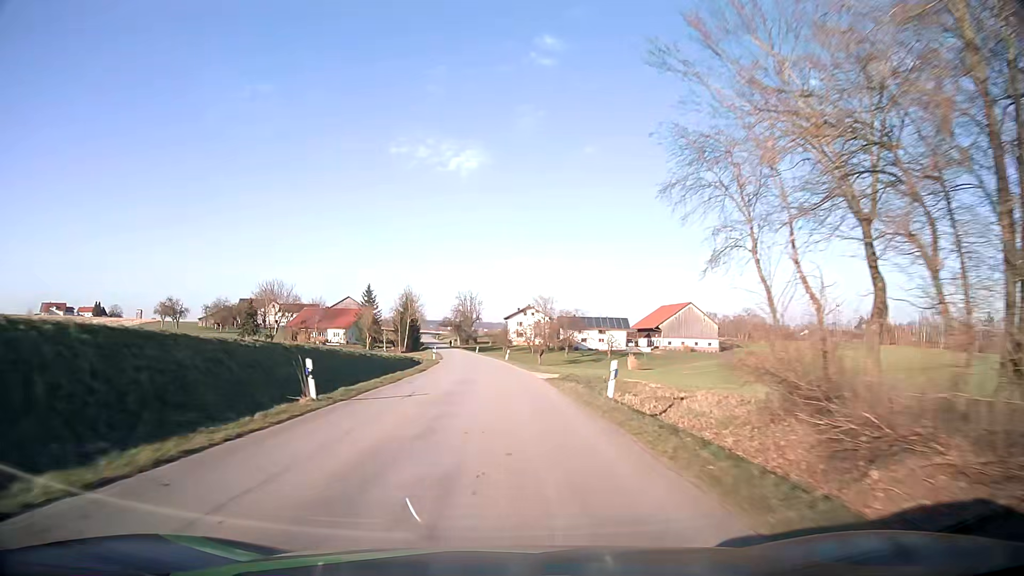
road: tertiary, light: Day
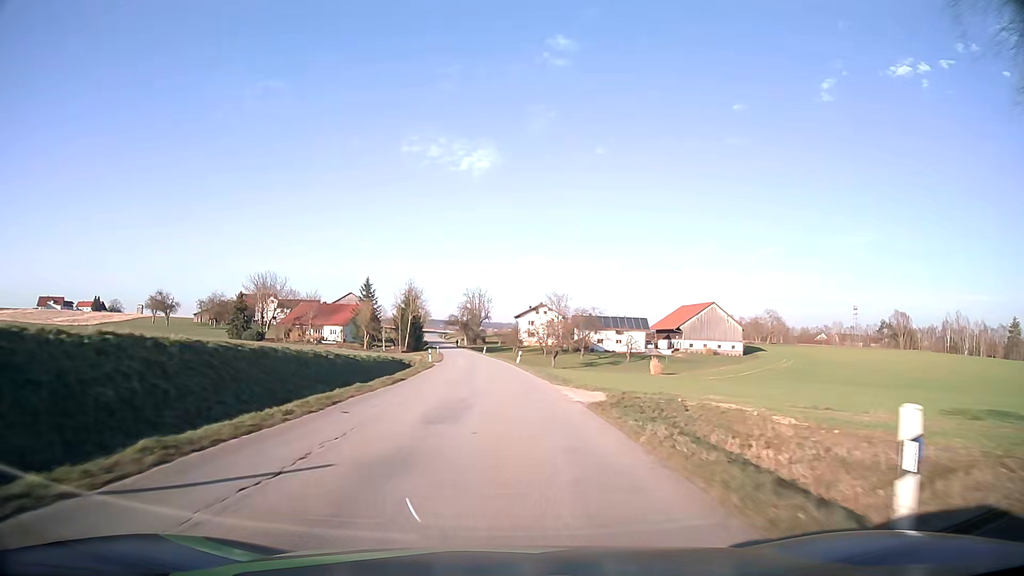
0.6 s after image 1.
(-0.1, +11.4) m; -1°
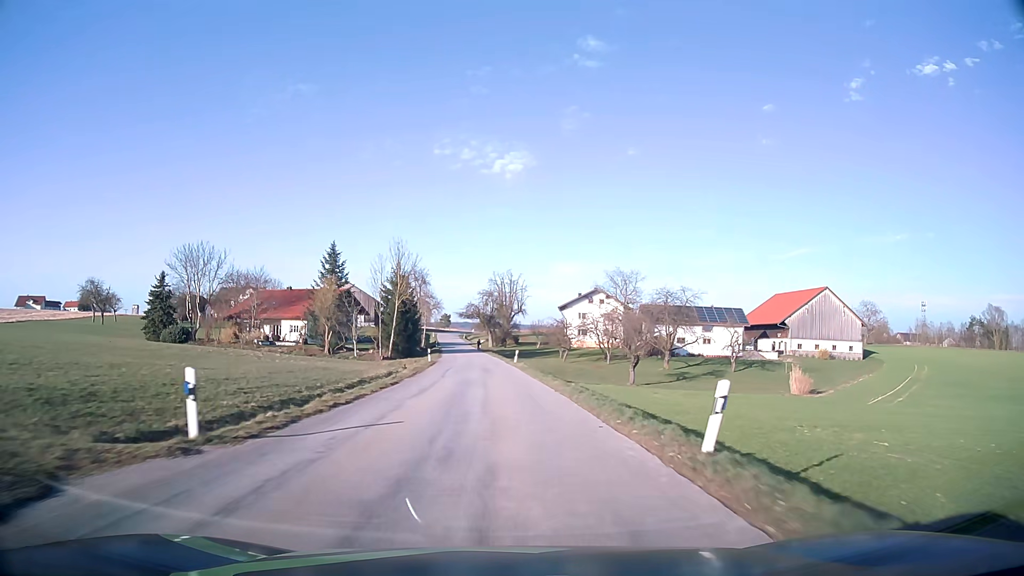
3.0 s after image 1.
(-1.2, +45.6) m; -3°
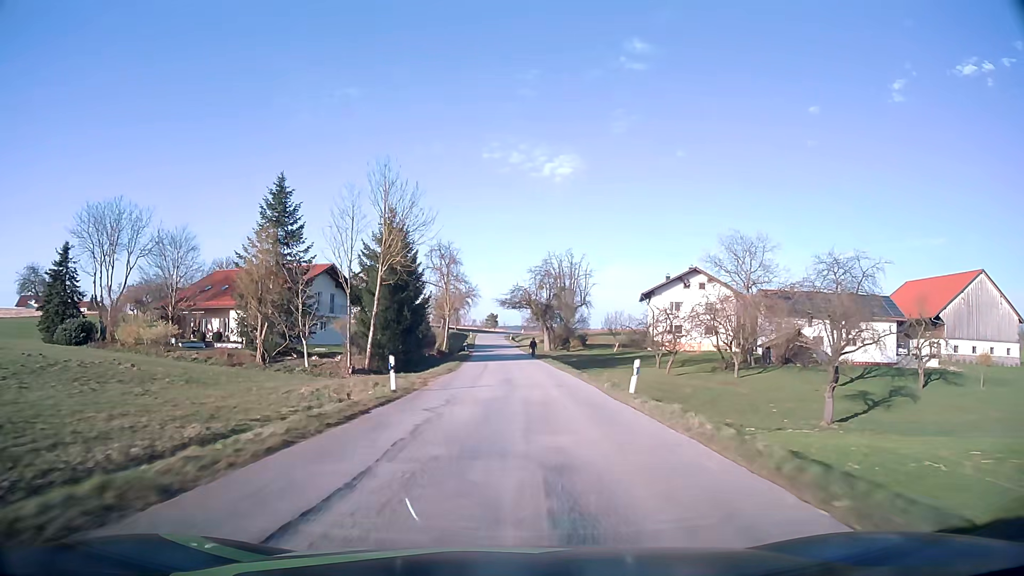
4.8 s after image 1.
(-1.2, +34.2) m; -4°
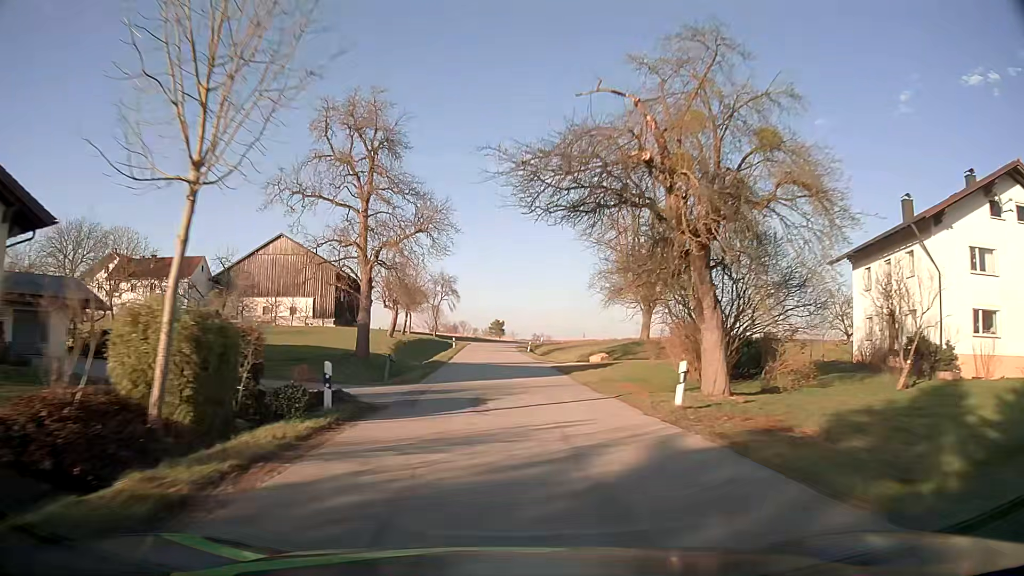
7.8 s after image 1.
(-0.7, +55.8) m; -1°
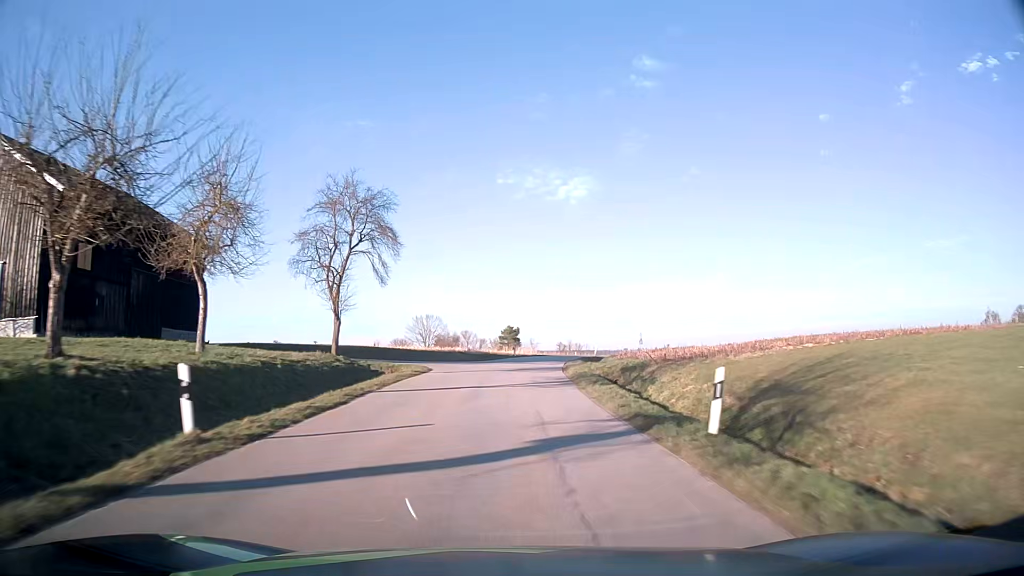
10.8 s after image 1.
(-0.4, +54.8) m; -1°
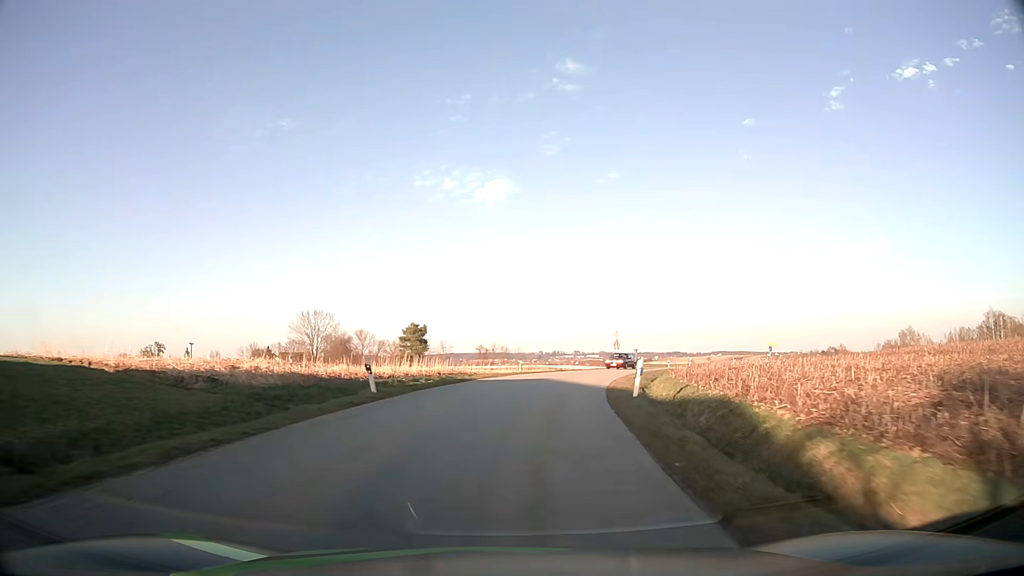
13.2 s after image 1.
(+1.6, +40.5) m; +6°
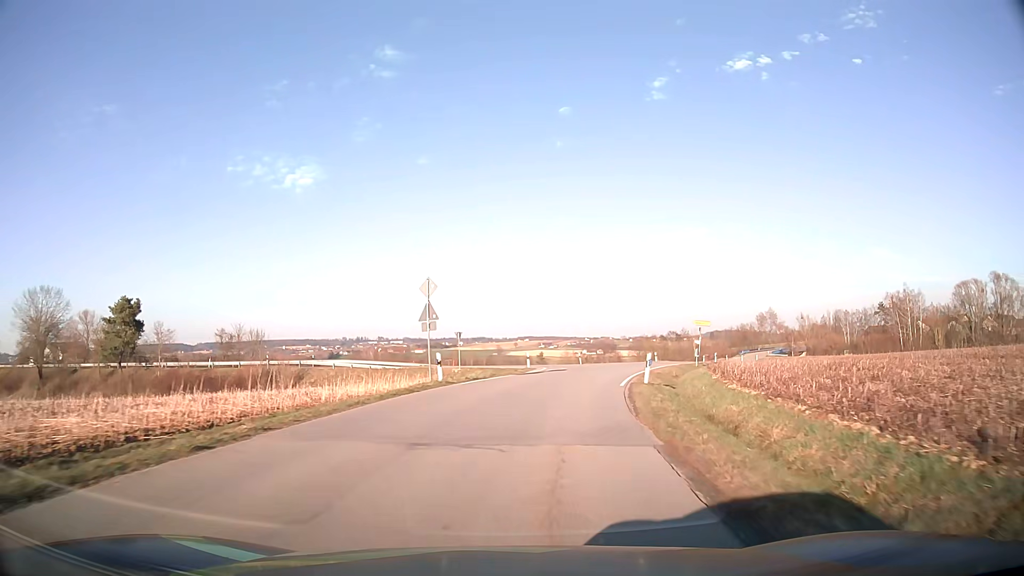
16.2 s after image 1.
(+6.6, +42.5) m; +17°
(0, +10) (+2, +20) (+4, +30) (+7, +39) (+8, +49) (+5, +58) (-4, +63) (-13, +66) (-23, +70) (-32, +73) m
